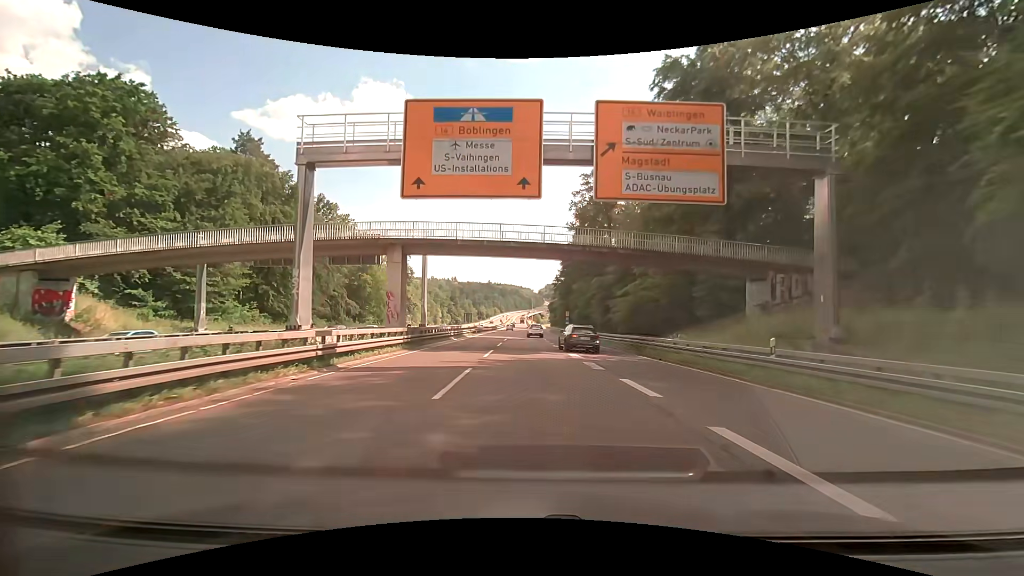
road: trunk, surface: asphalt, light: Day
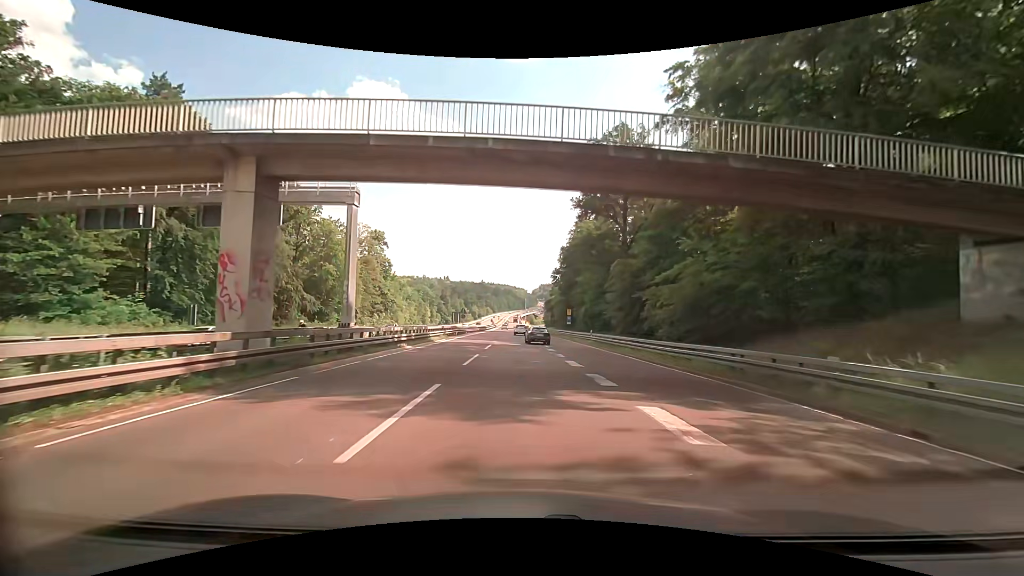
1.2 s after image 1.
(0.0, +15.8) m; 0°
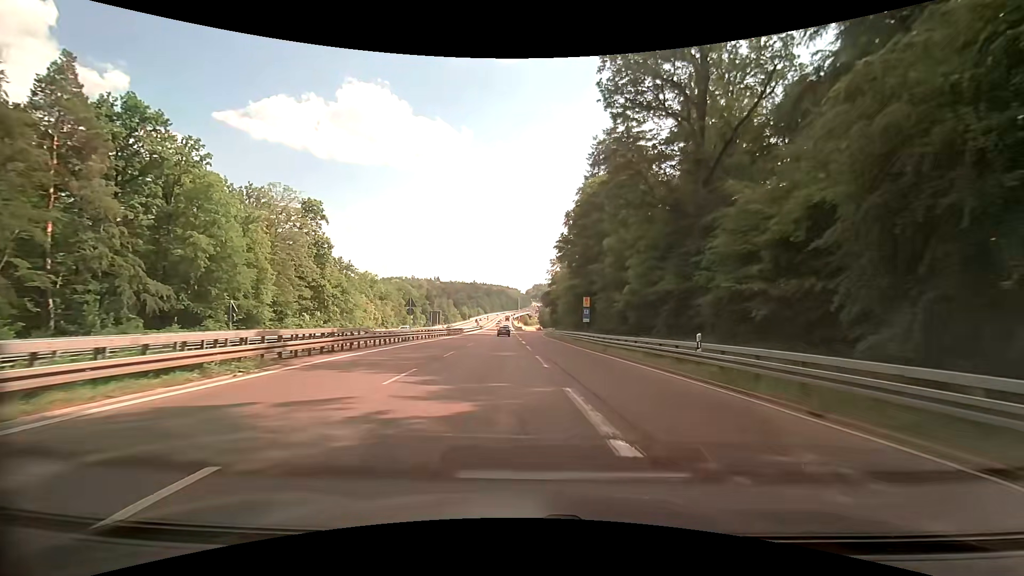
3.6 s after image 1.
(+0.6, +30.5) m; +1°
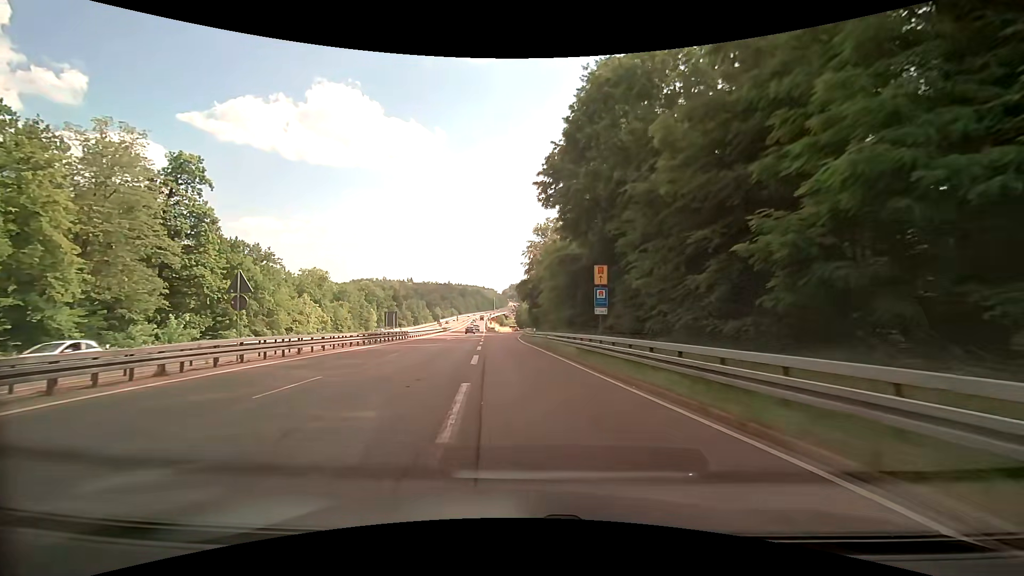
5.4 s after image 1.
(+1.1, +23.7) m; +3°
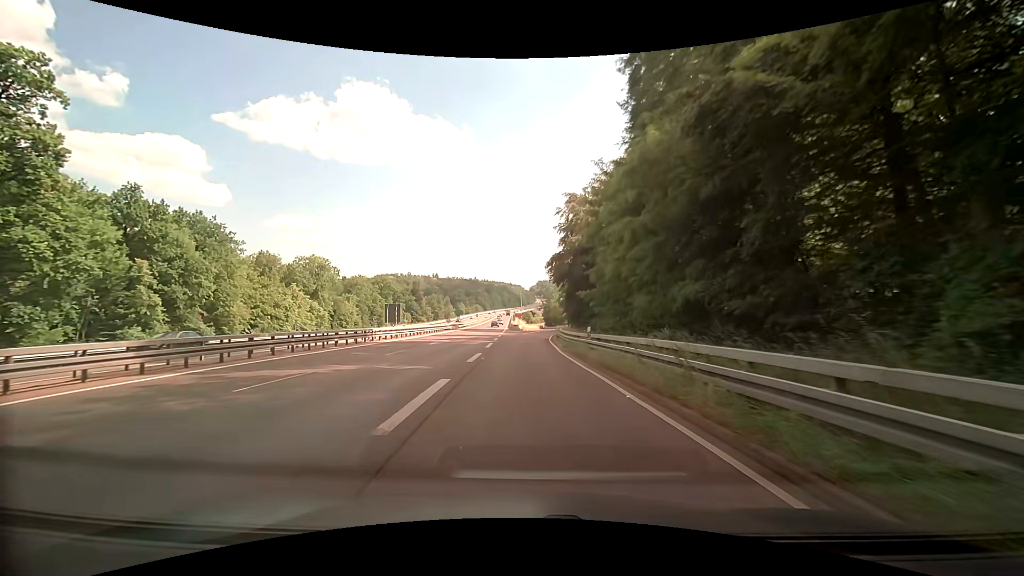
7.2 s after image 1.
(-0.8, +23.9) m; -4°
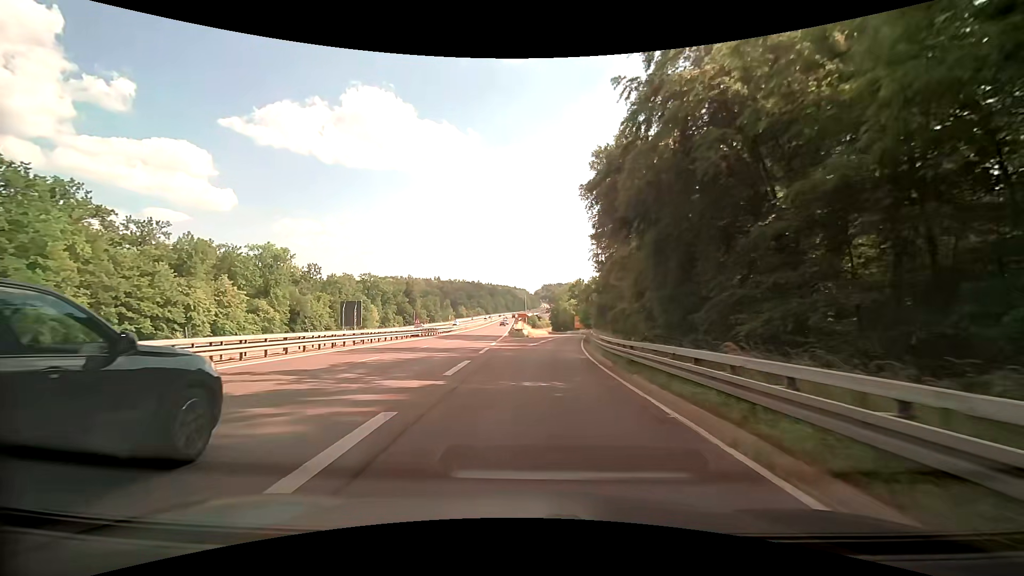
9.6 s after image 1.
(-0.3, +28.5) m; -1°
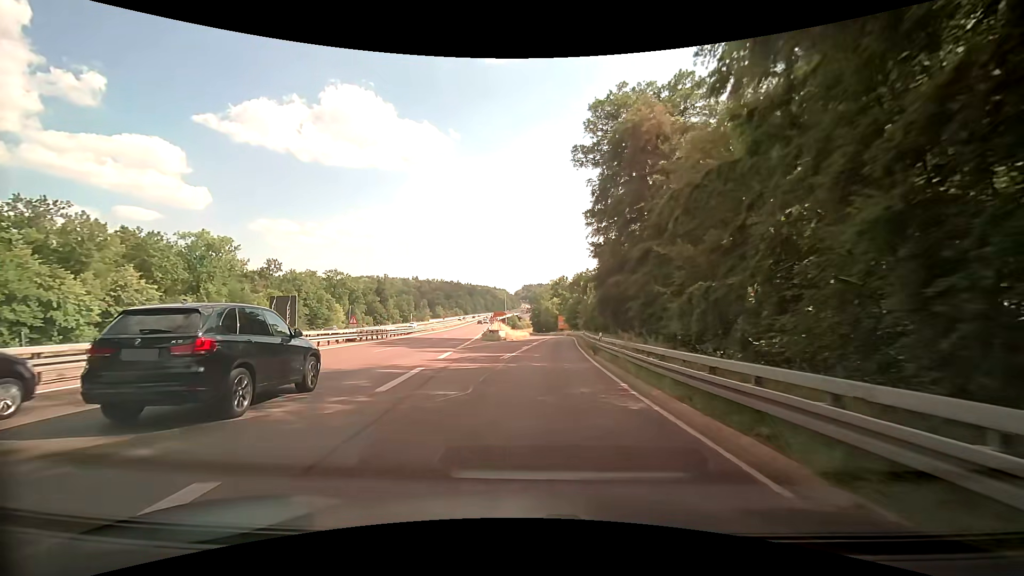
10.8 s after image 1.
(+0.3, +15.4) m; +2°
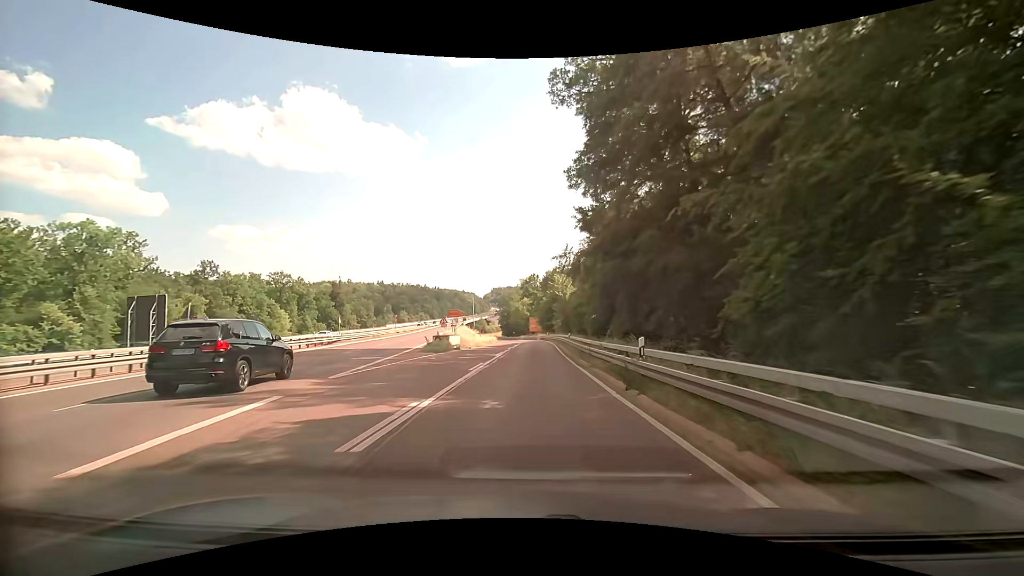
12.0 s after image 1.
(+0.7, +16.4) m; +4°
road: trunk_link
(0, +10) (0, +20) (0, +30) (+1, +40) (+1, +50) (+1, +60) (+1, +70) (+1, +80) (+1, +90) (0, +100) m
